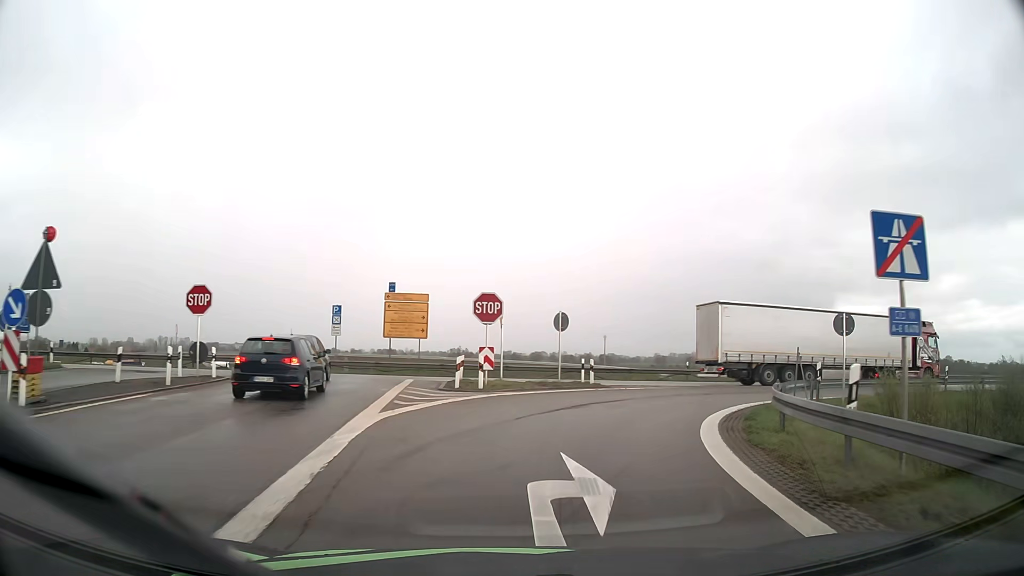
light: Day
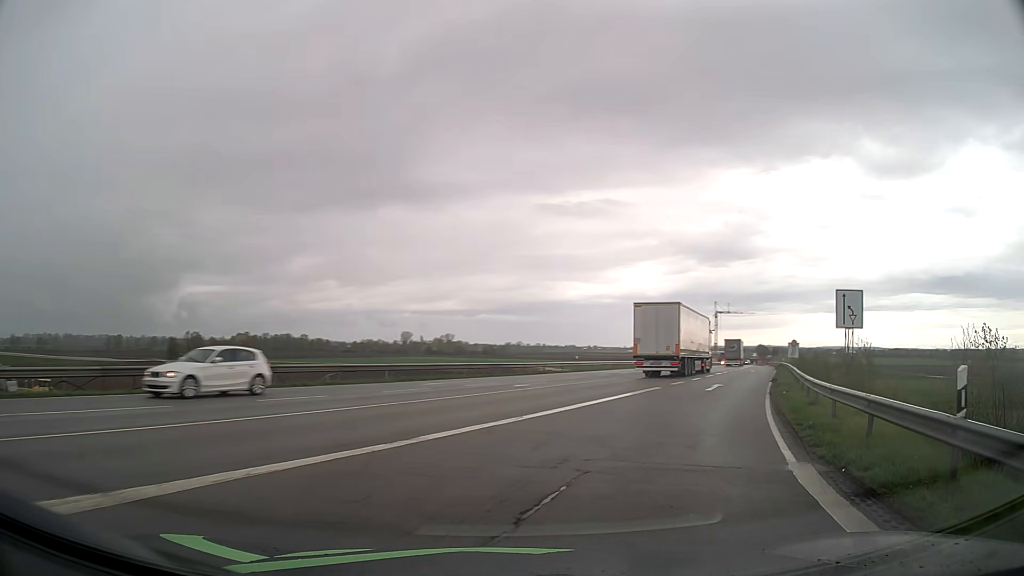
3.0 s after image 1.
(+10.9, +25.9) m; +56°
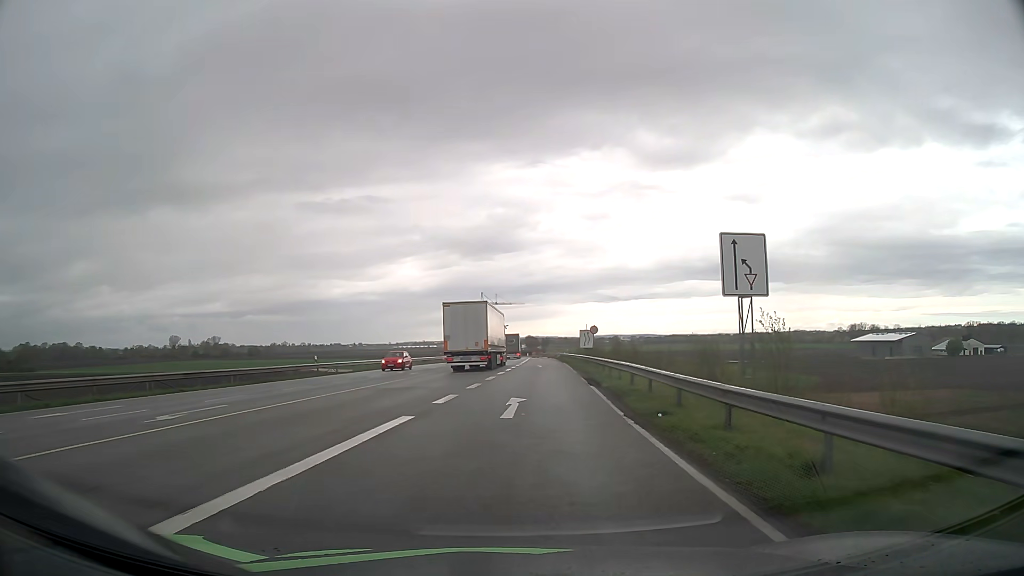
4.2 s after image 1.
(+2.6, +12.3) m; +20°
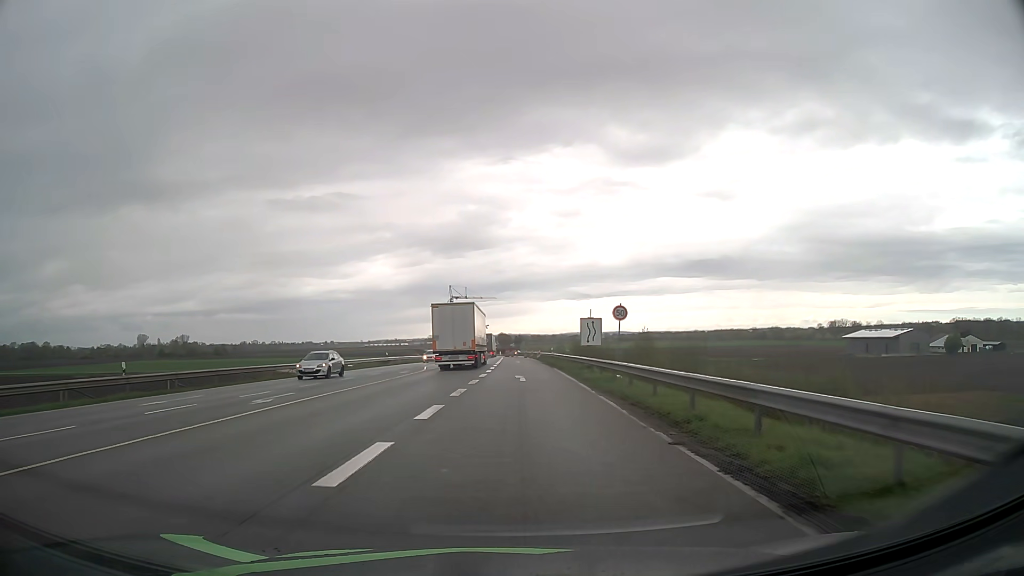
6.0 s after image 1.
(+0.6, +21.7) m; +2°
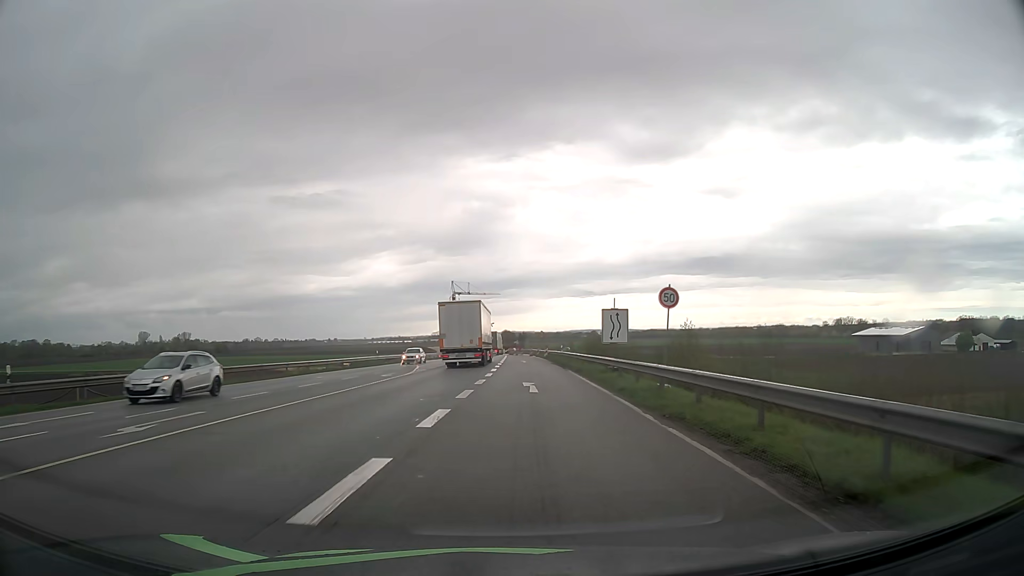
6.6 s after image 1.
(0.0, +7.4) m; 0°
